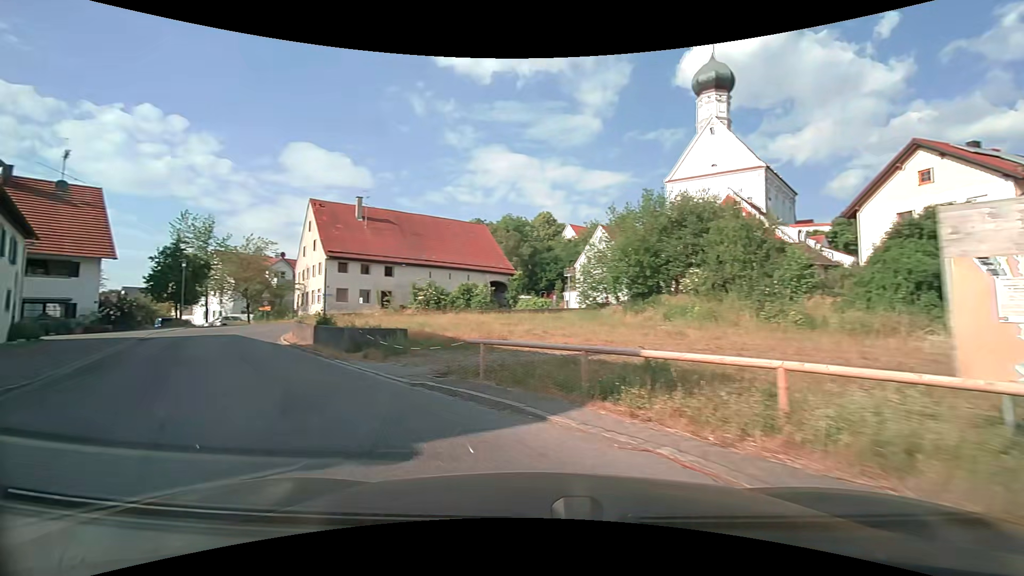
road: tertiary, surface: asphalt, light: Day
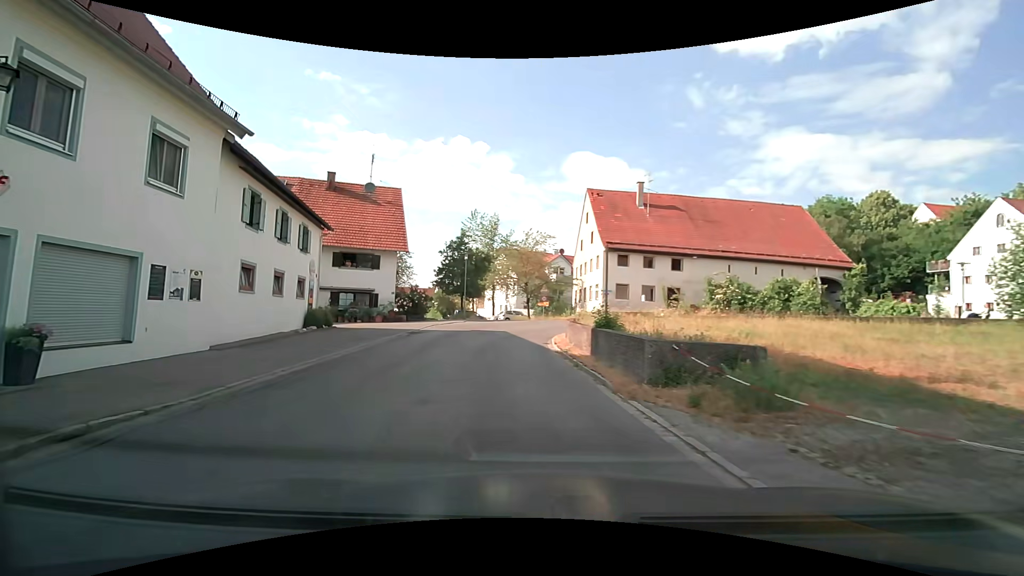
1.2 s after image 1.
(-1.9, +7.2) m; -29°
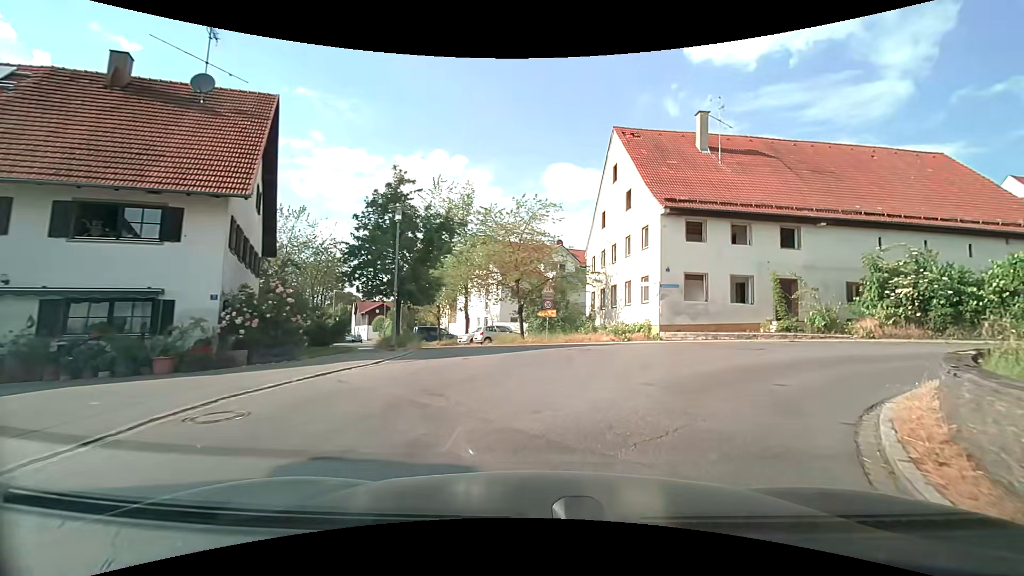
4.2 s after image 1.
(-1.5, +20.3) m; 0°
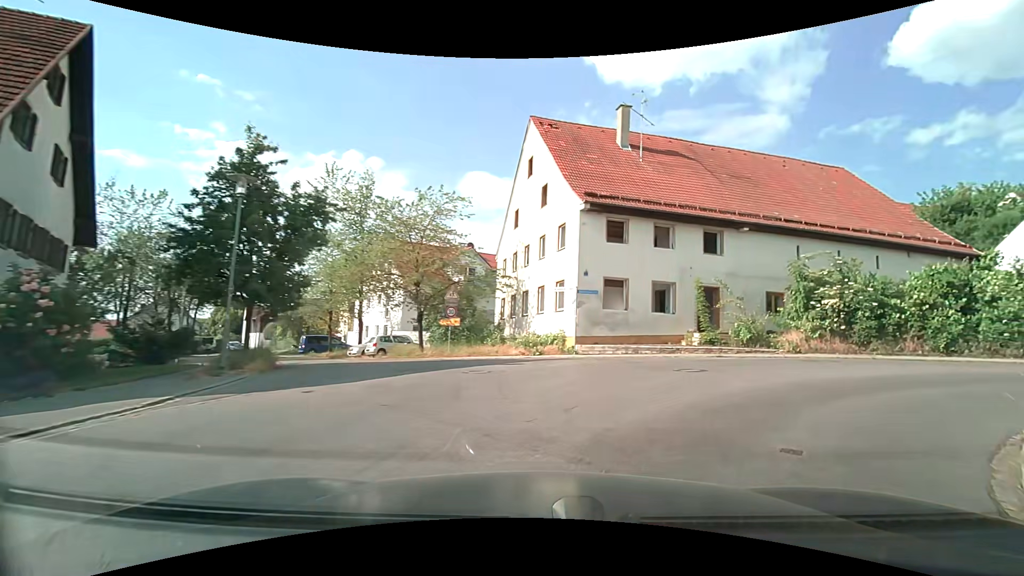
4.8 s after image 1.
(+0.3, +3.9) m; +9°
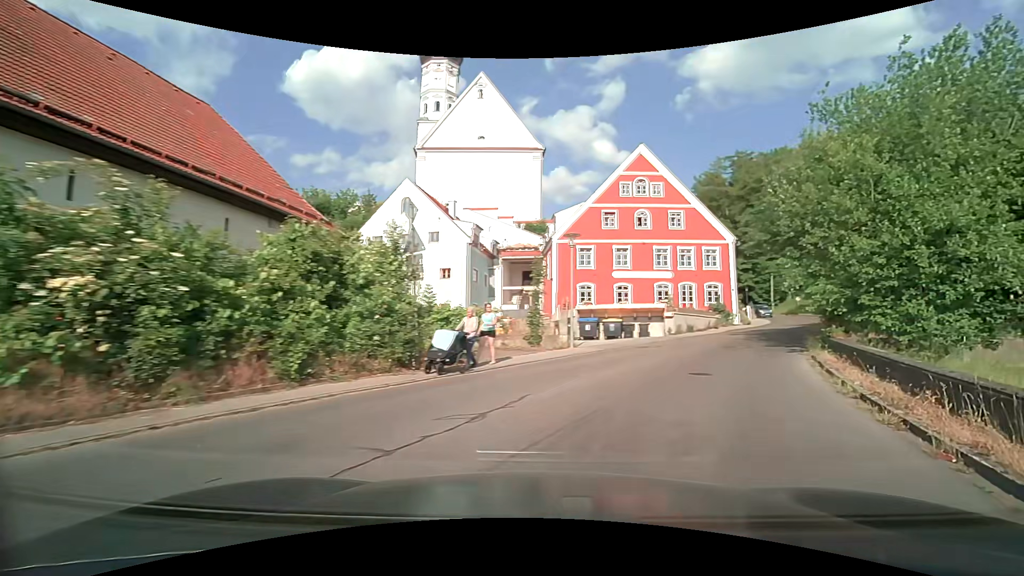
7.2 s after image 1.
(+6.6, +11.6) m; +63°
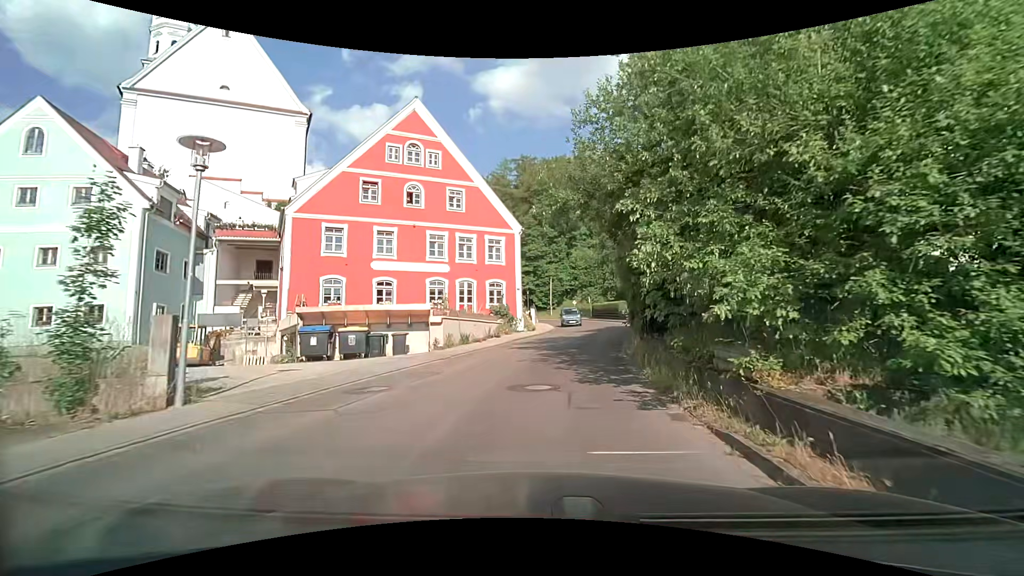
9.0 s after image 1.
(+3.1, +10.2) m; +26°
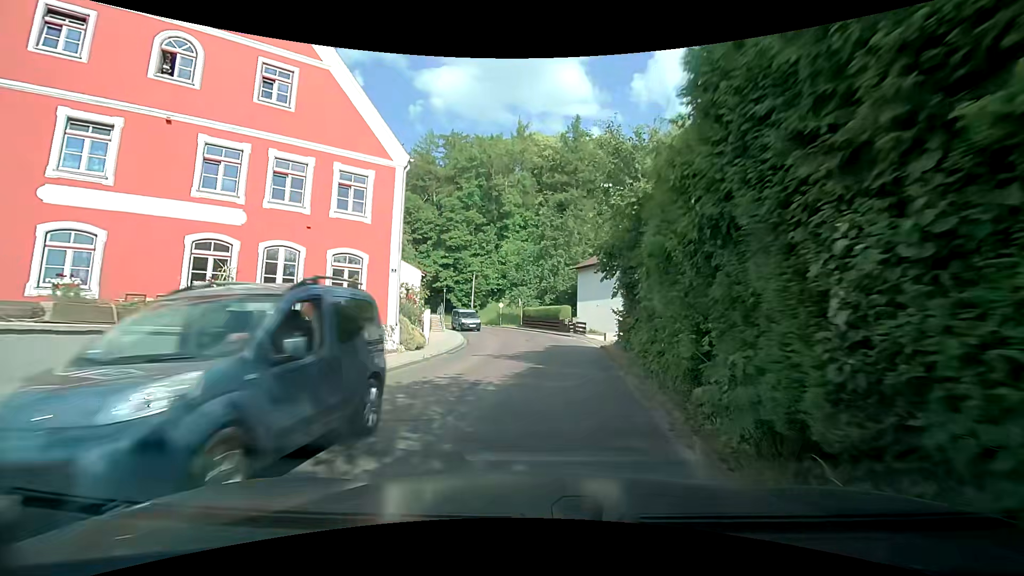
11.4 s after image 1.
(+1.0, +16.0) m; +8°
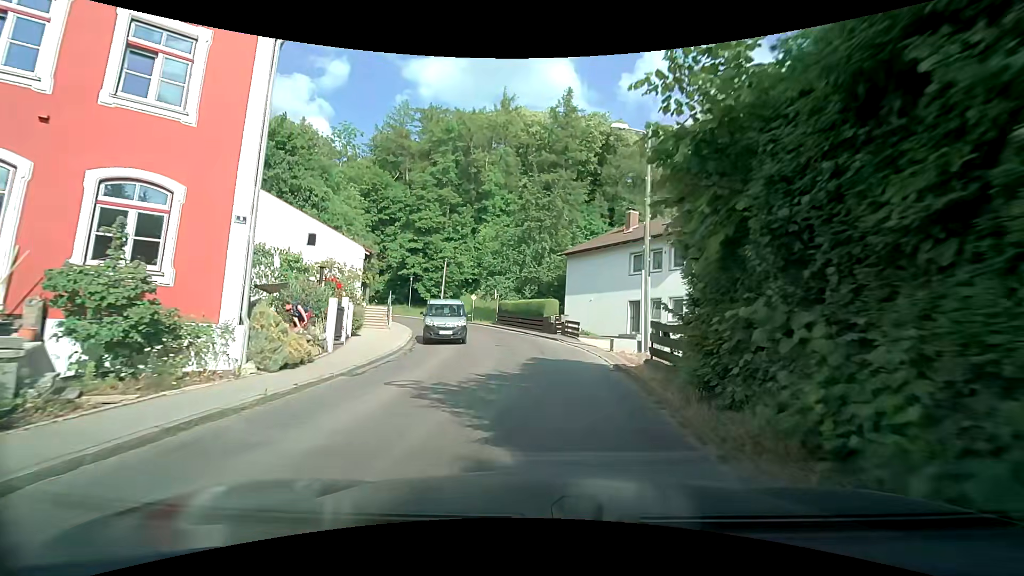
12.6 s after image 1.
(+0.2, +8.6) m; +3°
(0, +10) (0, +20) (-2, +30) (-5, +39) (-10, +48) (-16, +56) (-24, +62) (-33, +68) (-41, +73) (-50, +77) m
